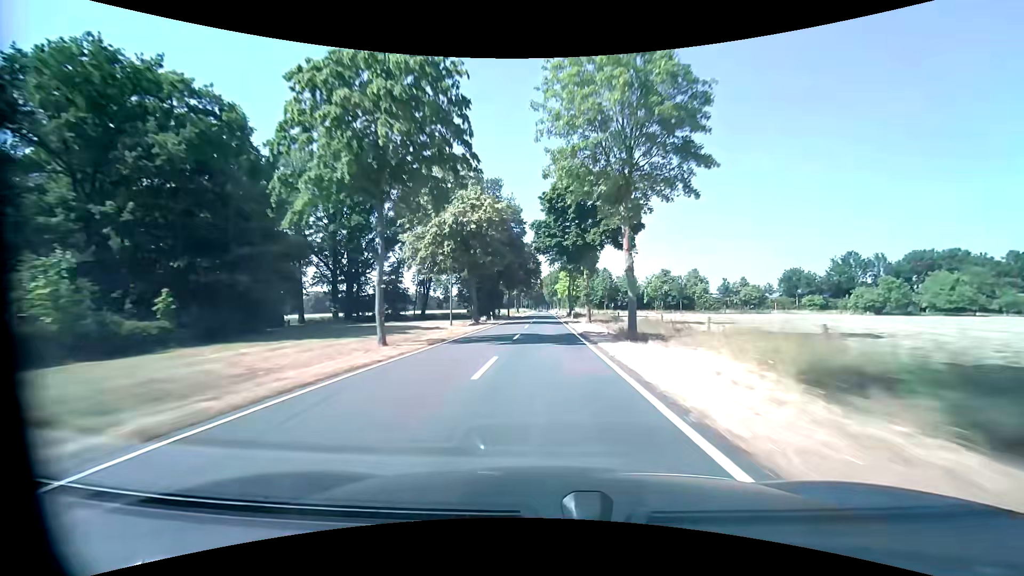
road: tertiary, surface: asphalt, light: Day
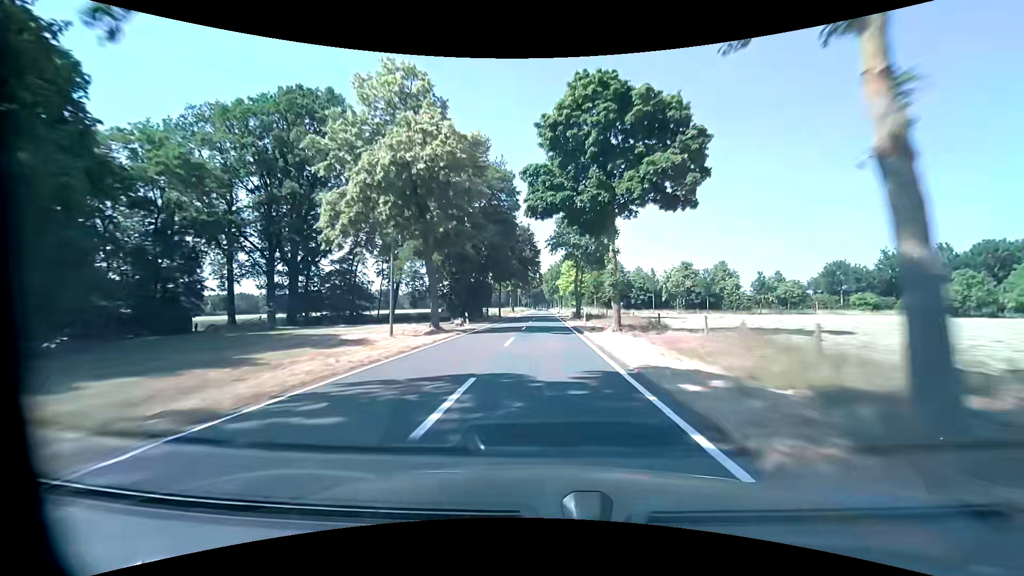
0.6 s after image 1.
(+0.1, +16.3) m; 0°
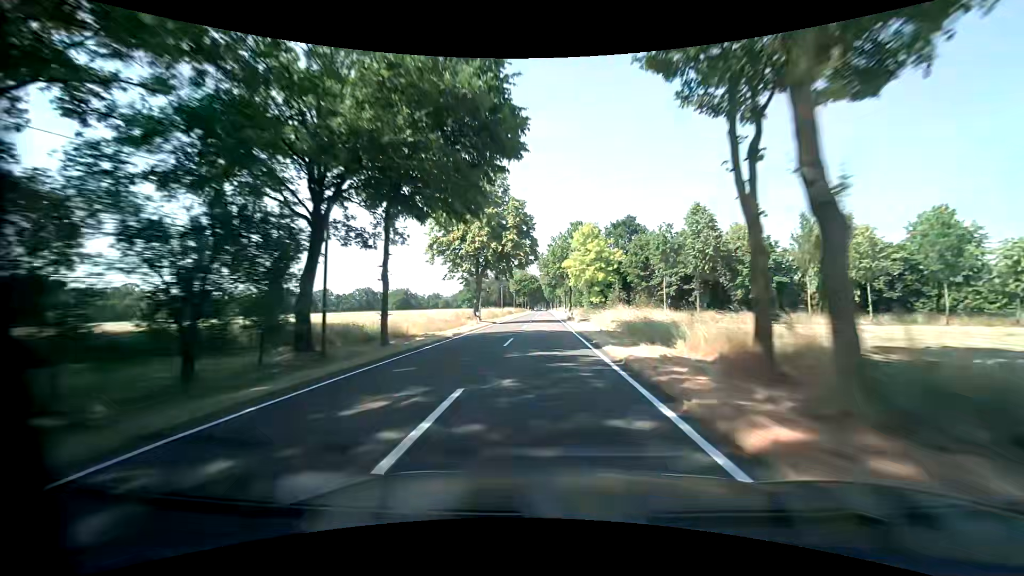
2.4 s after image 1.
(0.0, +49.1) m; 0°
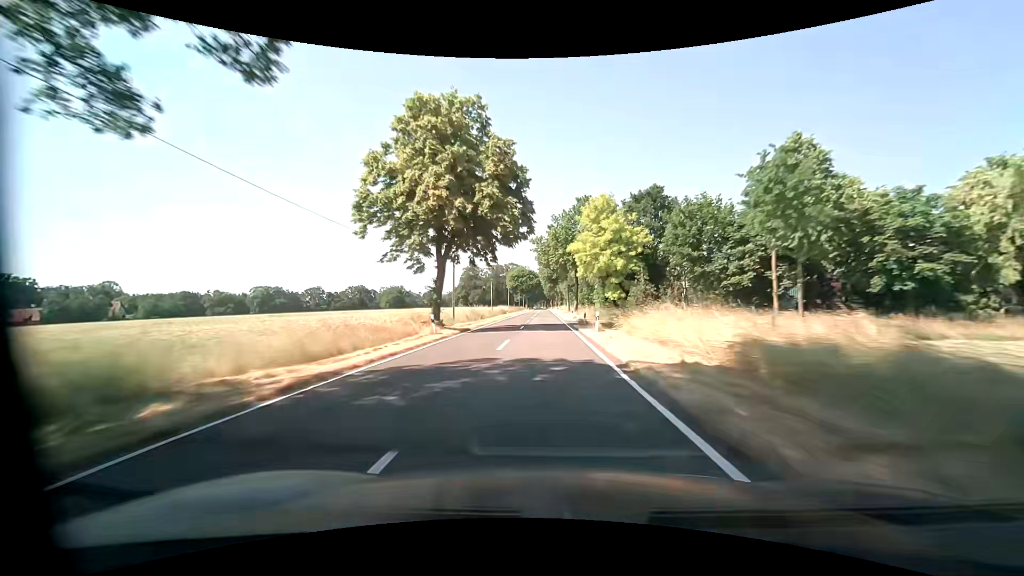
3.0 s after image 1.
(0.0, +16.4) m; 0°
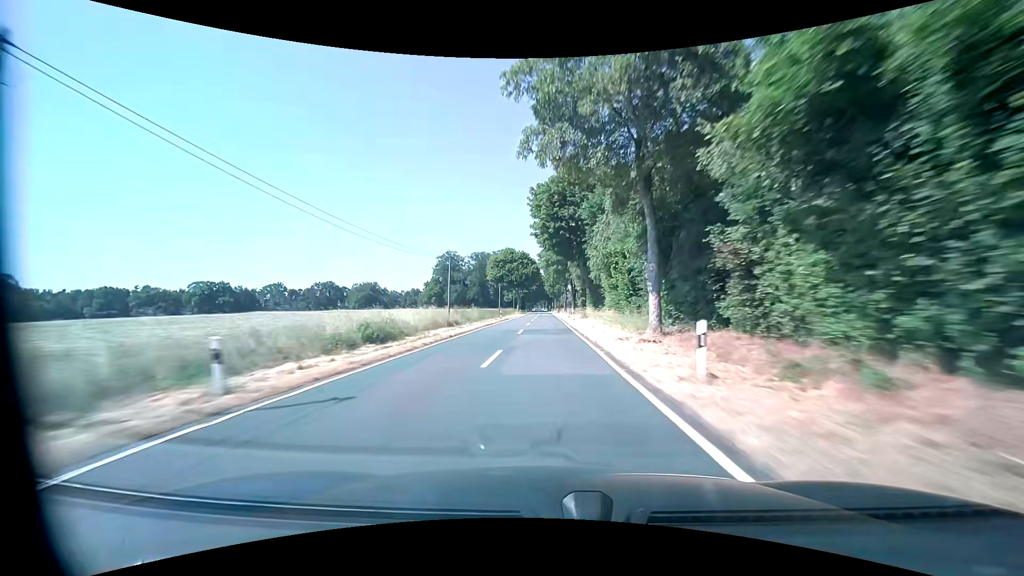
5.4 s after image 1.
(-0.3, +66.1) m; 0°
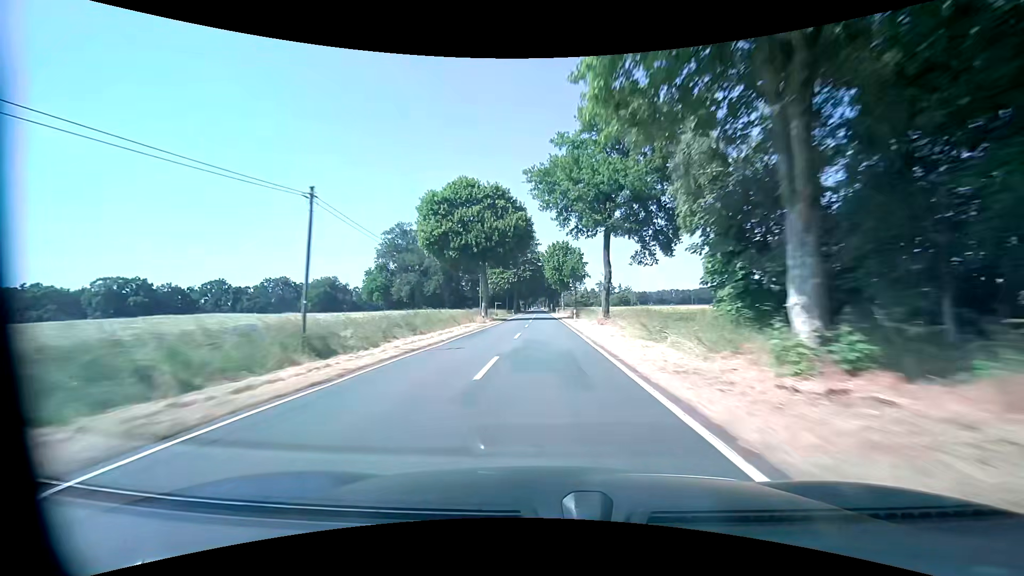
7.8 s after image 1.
(-0.1, +66.3) m; 0°
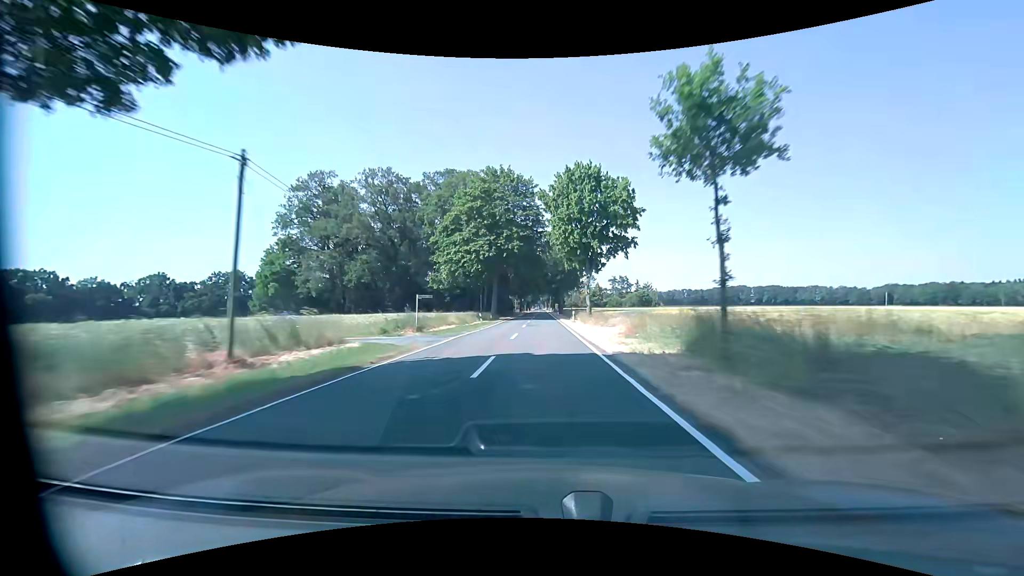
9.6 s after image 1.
(-0.1, +49.8) m; 0°
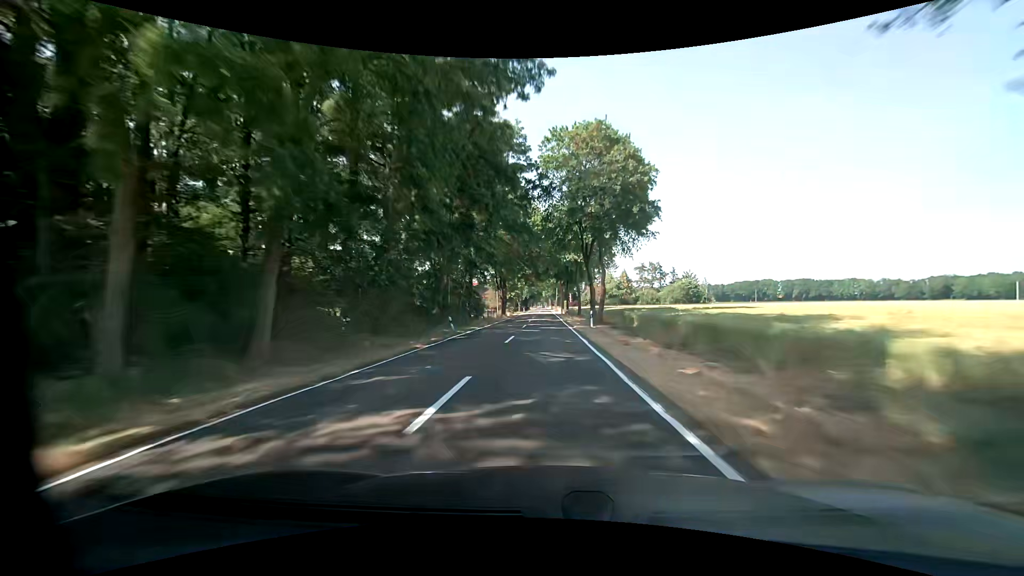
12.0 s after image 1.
(0.0, +66.4) m; 0°
(0, +10) (0, +20) (0, +30) (0, +40) (0, +50) (0, +60) (0, +70) (0, +80) (0, +90) (0, +100) m
